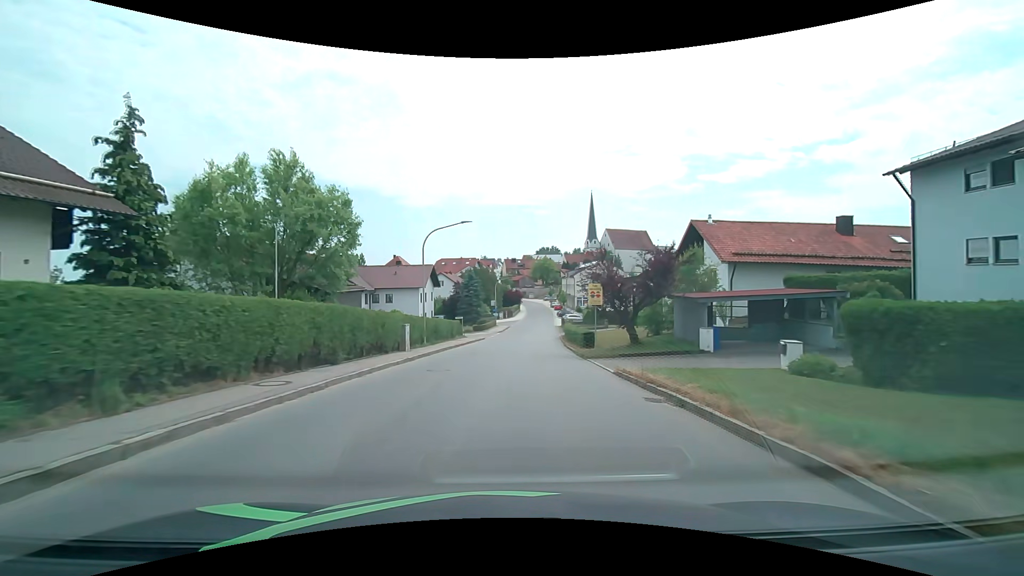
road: tertiary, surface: asphalt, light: Day
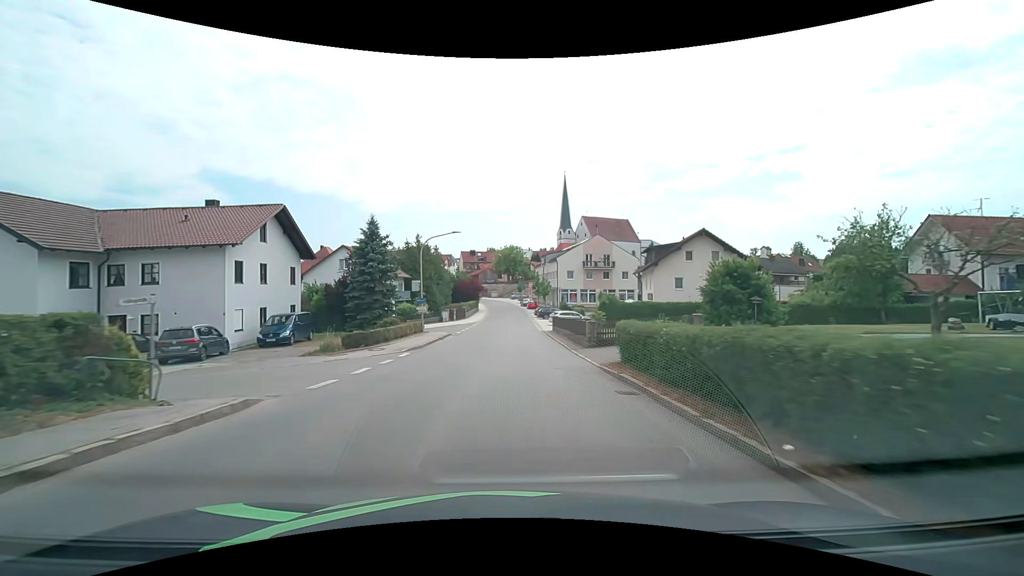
(+1.7, +38.0) m; +4°
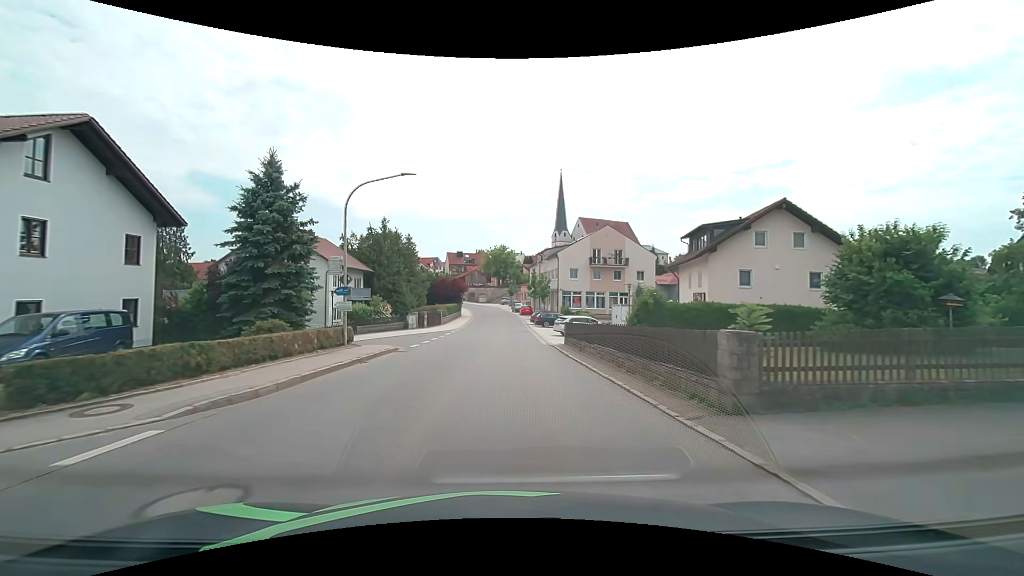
(+0.1, +15.1) m; +1°
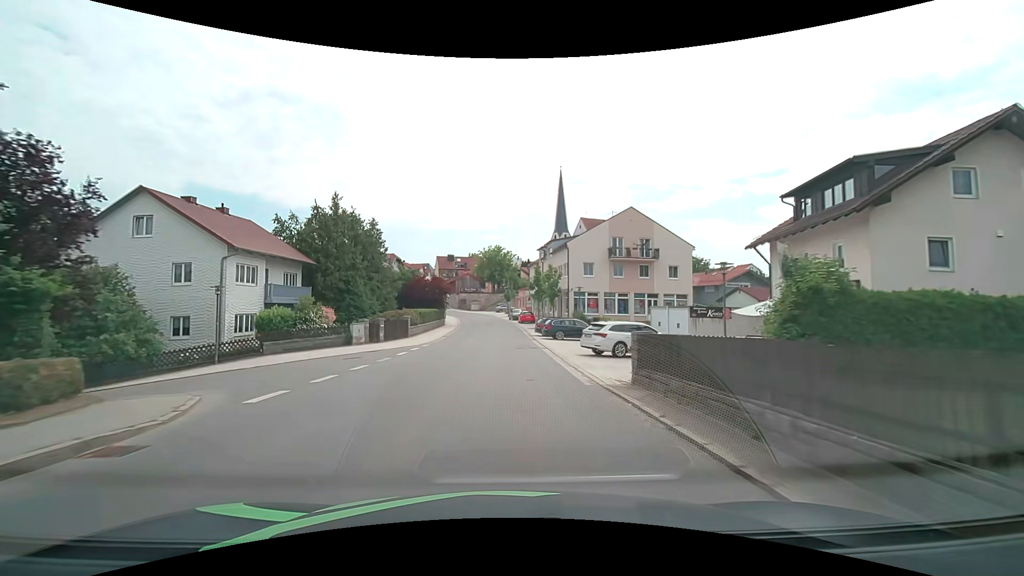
(+0.1, +15.1) m; +1°
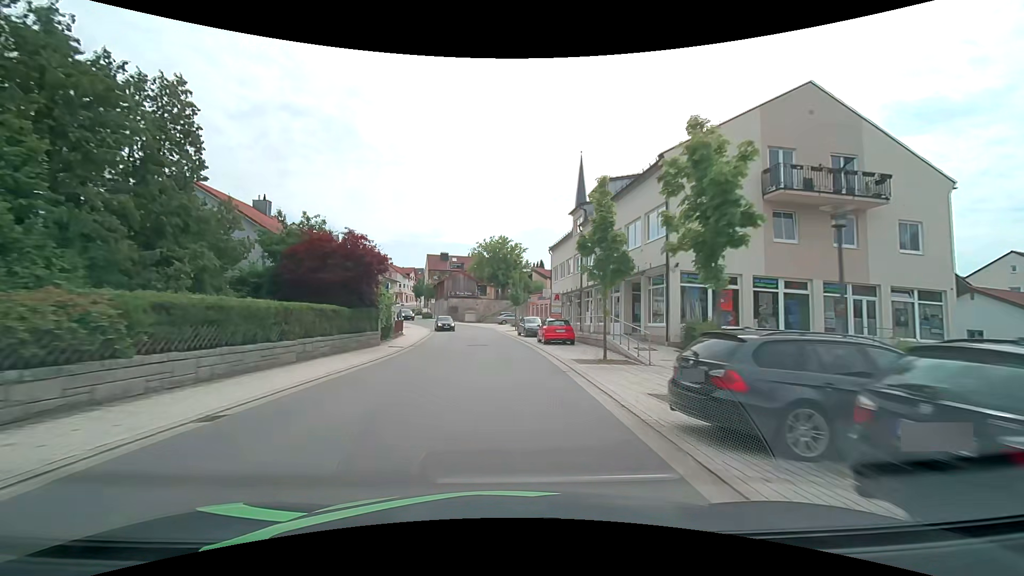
(-0.2, +30.3) m; -1°
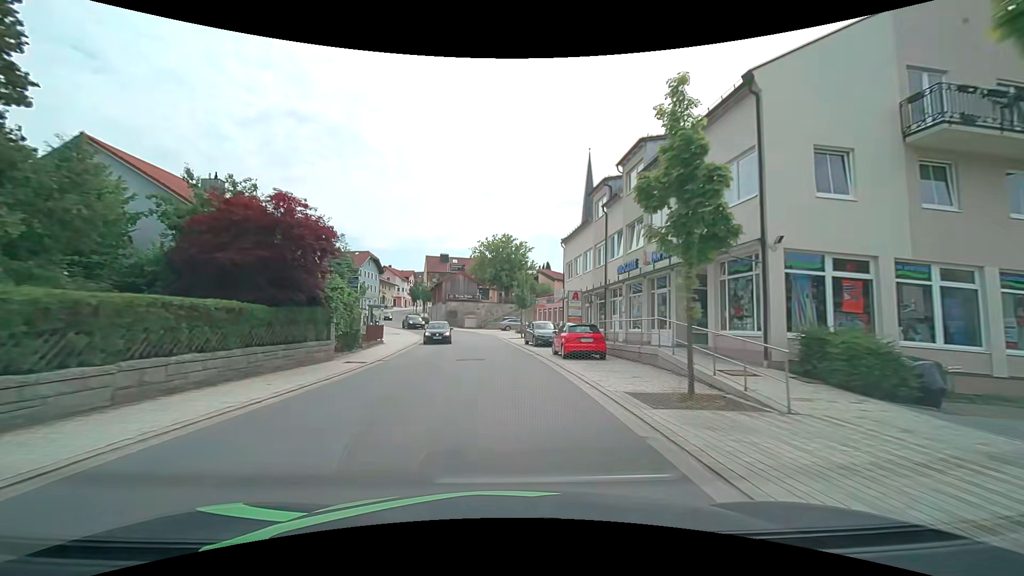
(0.0, +7.5) m; -1°
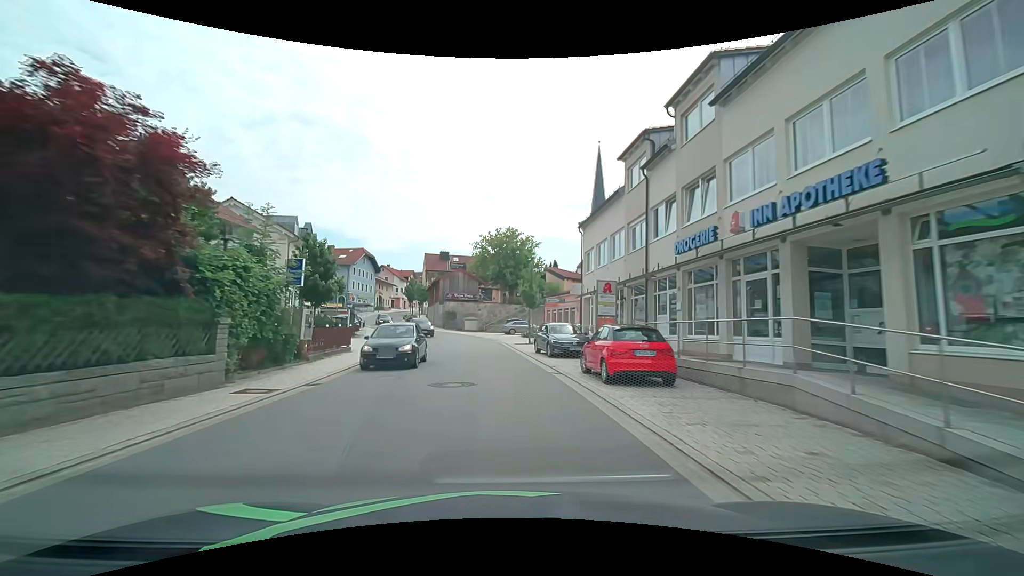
(0.0, +7.5) m; 0°
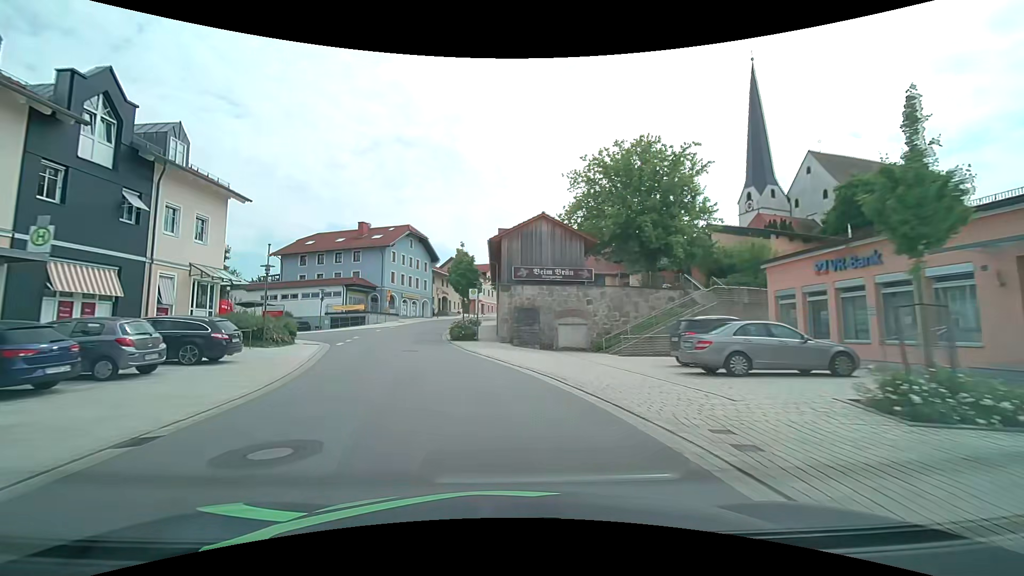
(-2.2, +37.0) m; -11°
(-1, +10) (-3, +20) (-5, +30) (-7, +39) (-7, +49) (-7, +59) (-6, +69) (-3, +79) (-1, +89) (+2, +98) m
